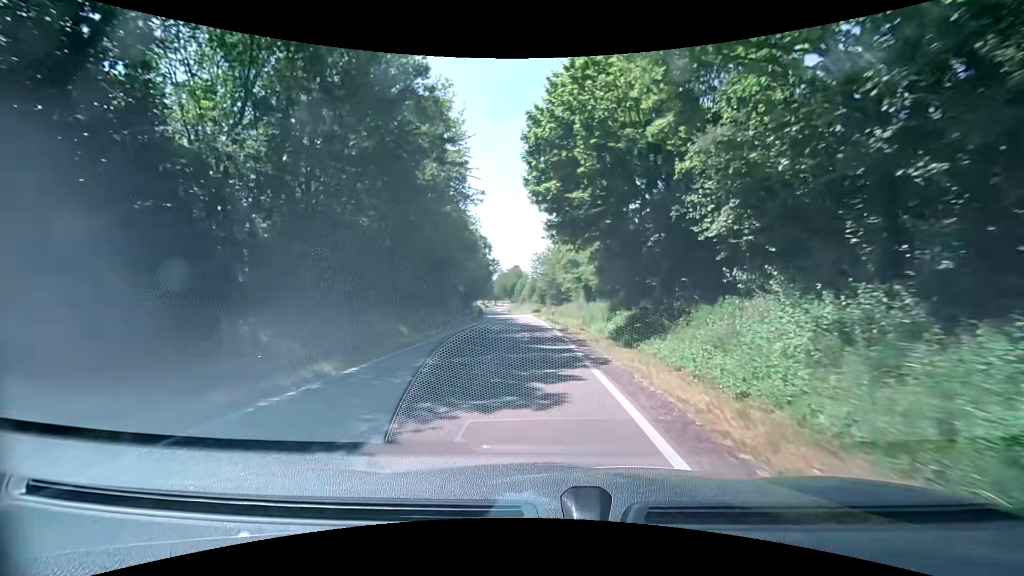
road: tertiary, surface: asphalt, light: Day
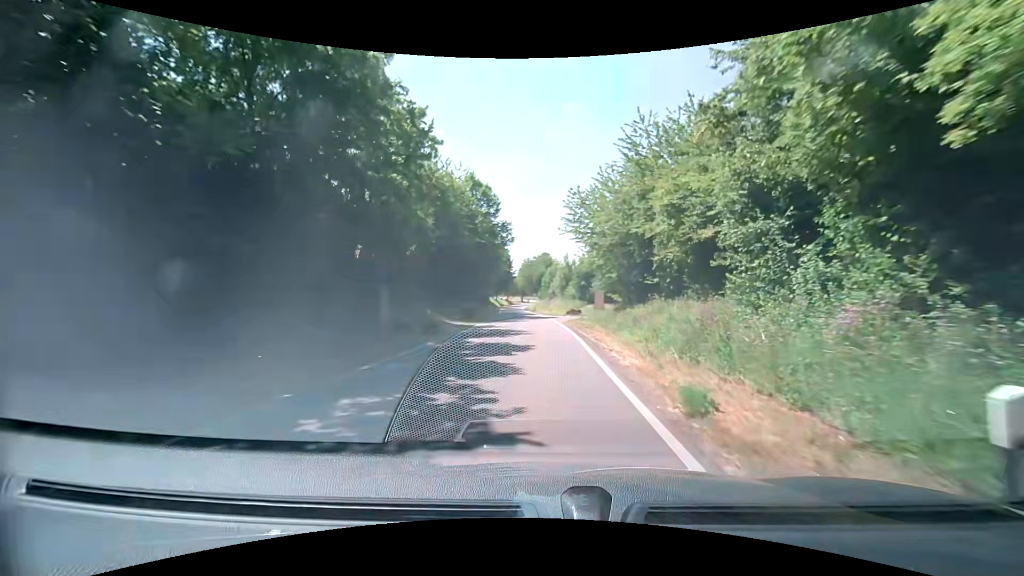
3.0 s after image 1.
(-1.1, +34.9) m; -4°
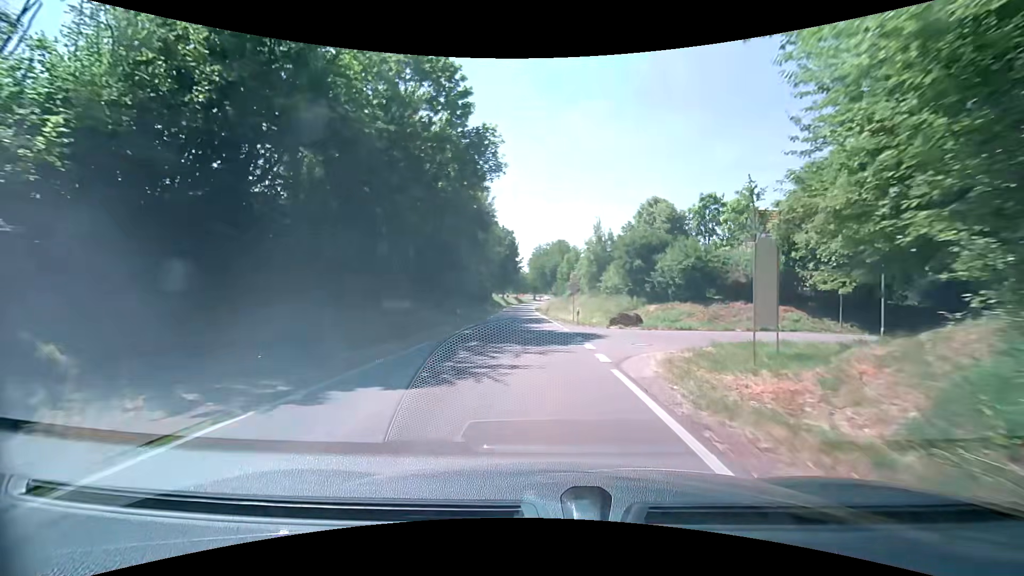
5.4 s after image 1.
(-0.3, +27.3) m; -2°
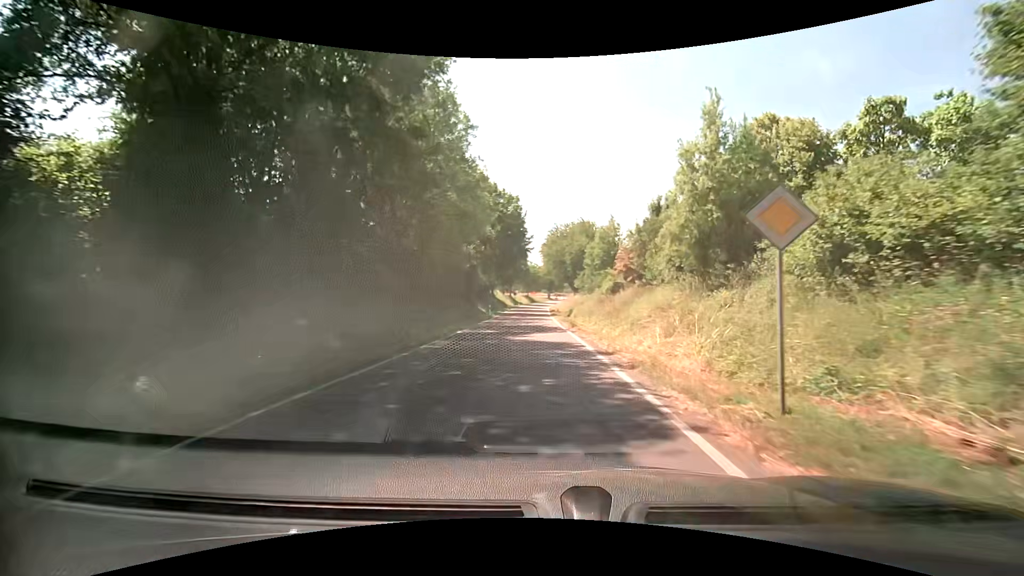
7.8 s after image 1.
(-0.6, +27.0) m; -2°
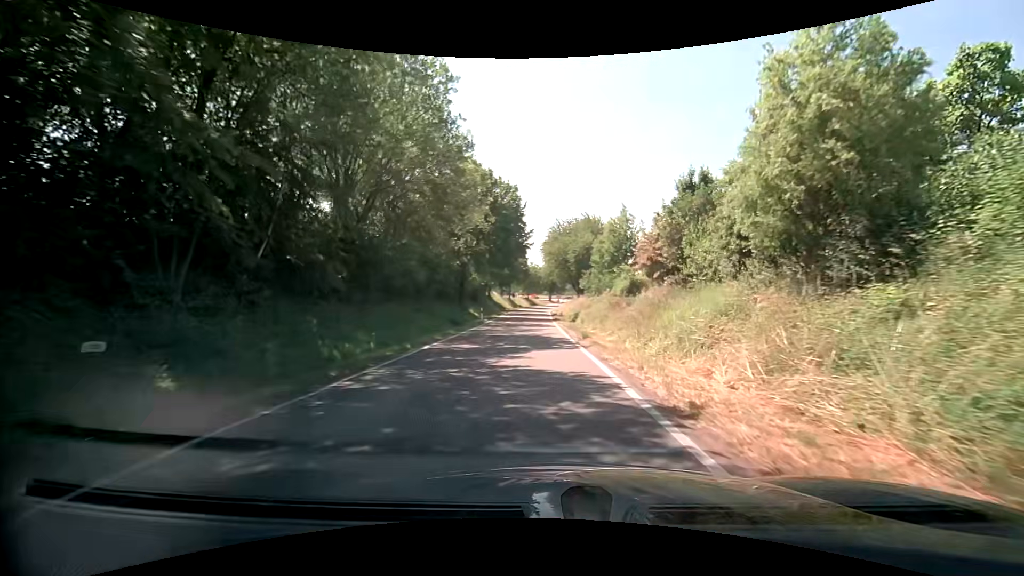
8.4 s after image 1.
(0.0, +6.8) m; 0°
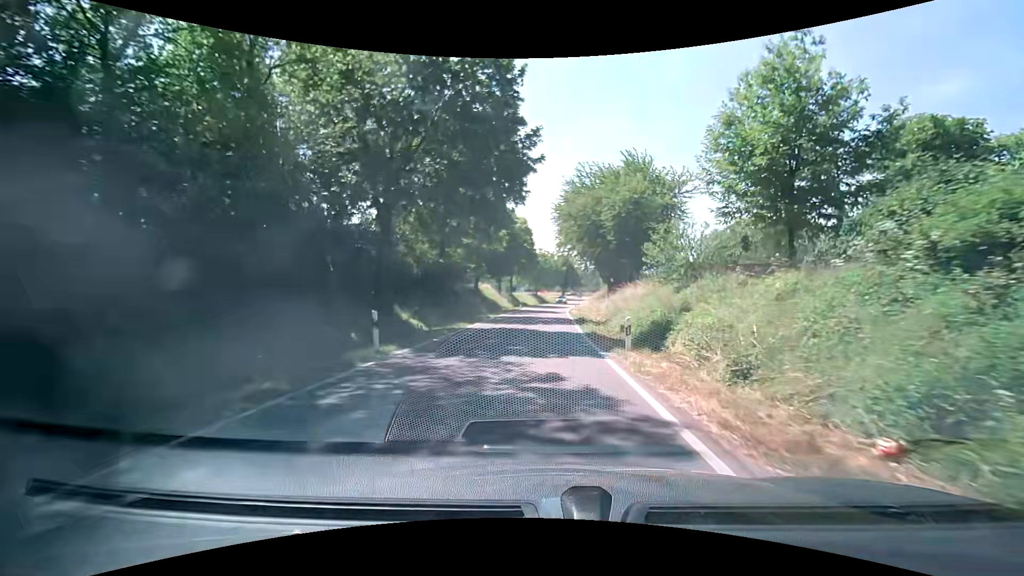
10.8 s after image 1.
(-0.7, +28.3) m; -2°
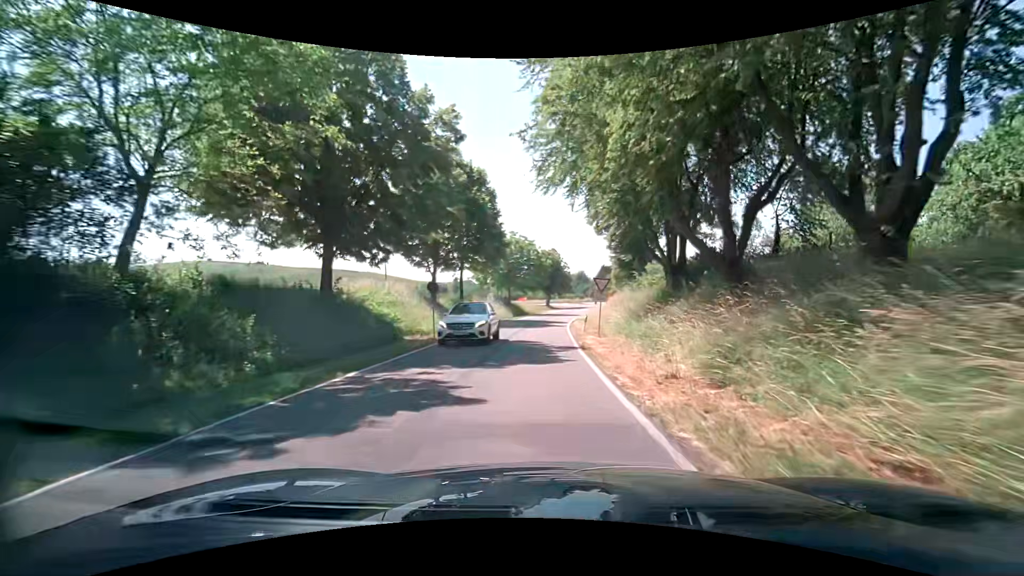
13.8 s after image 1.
(+0.6, +35.4) m; +2°
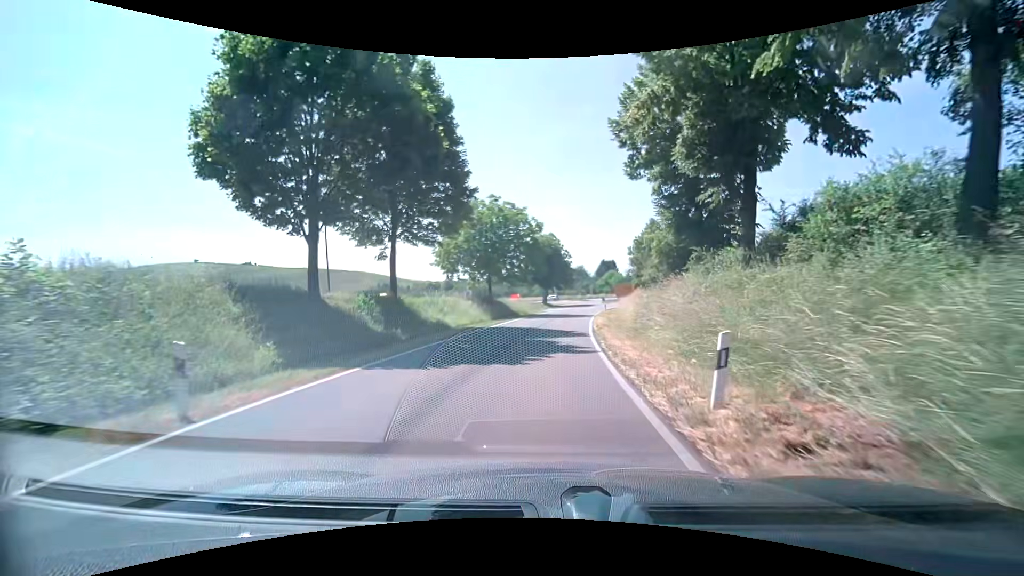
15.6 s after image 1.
(0.0, +21.2) m; +1°
(0, +10) (0, +20) (+1, +30) (+1, +40) (+2, +50) (+4, +60) (+6, +70) (+8, +79) (+11, +89) (+14, +98) m
